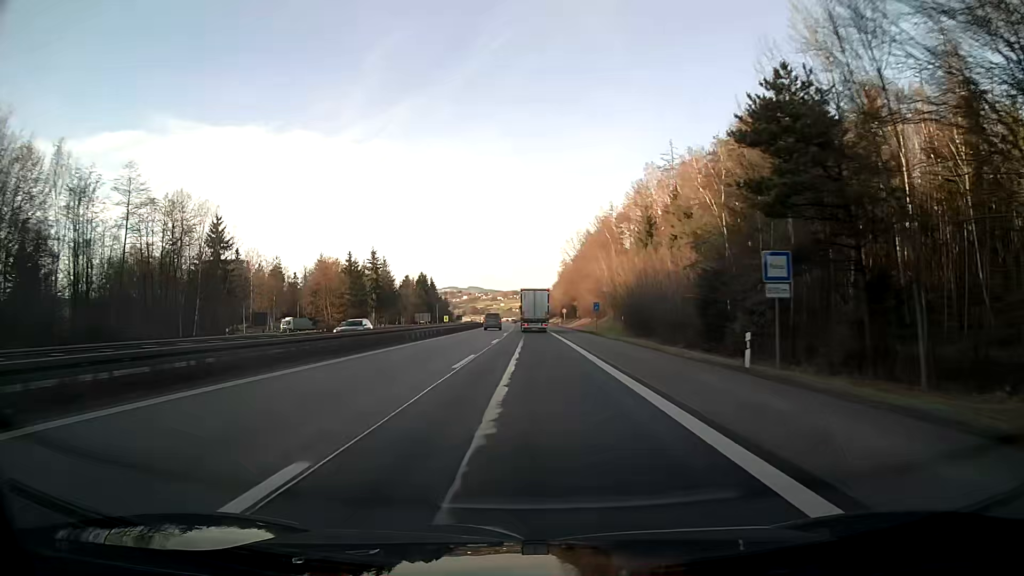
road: motorway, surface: asphalt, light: Day
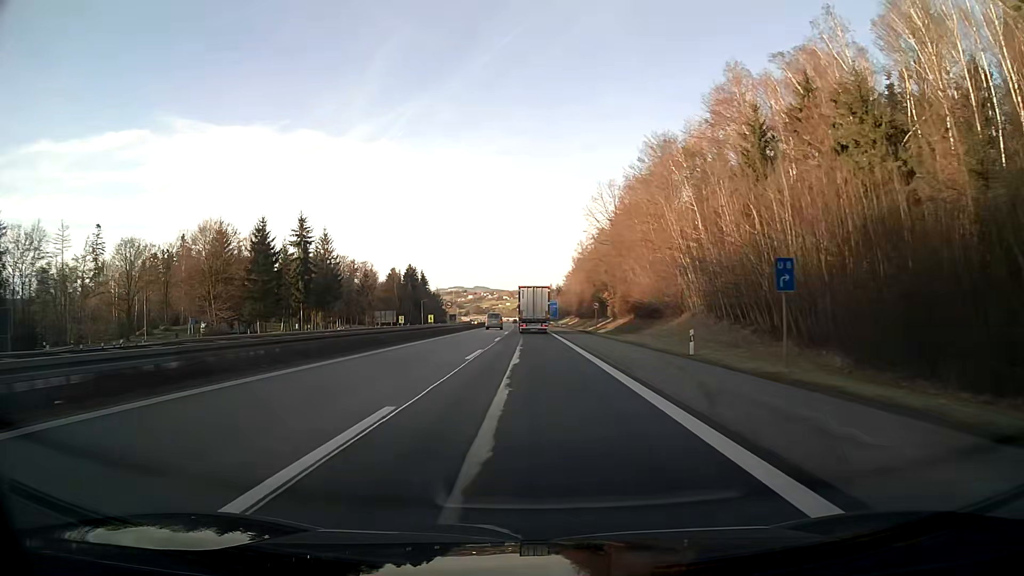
(-0.2, +50.0) m; 0°
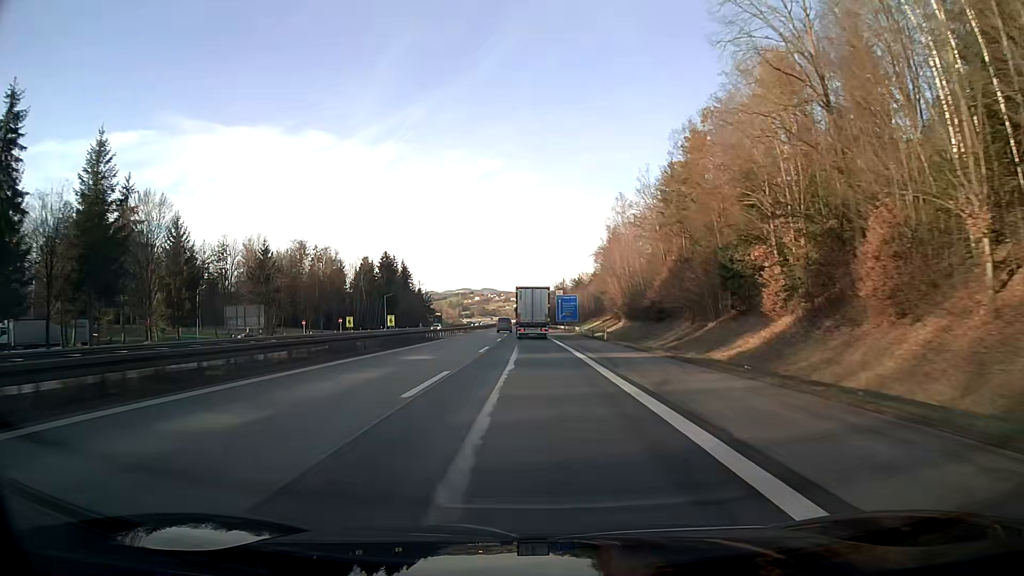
(-0.4, +64.1) m; -1°
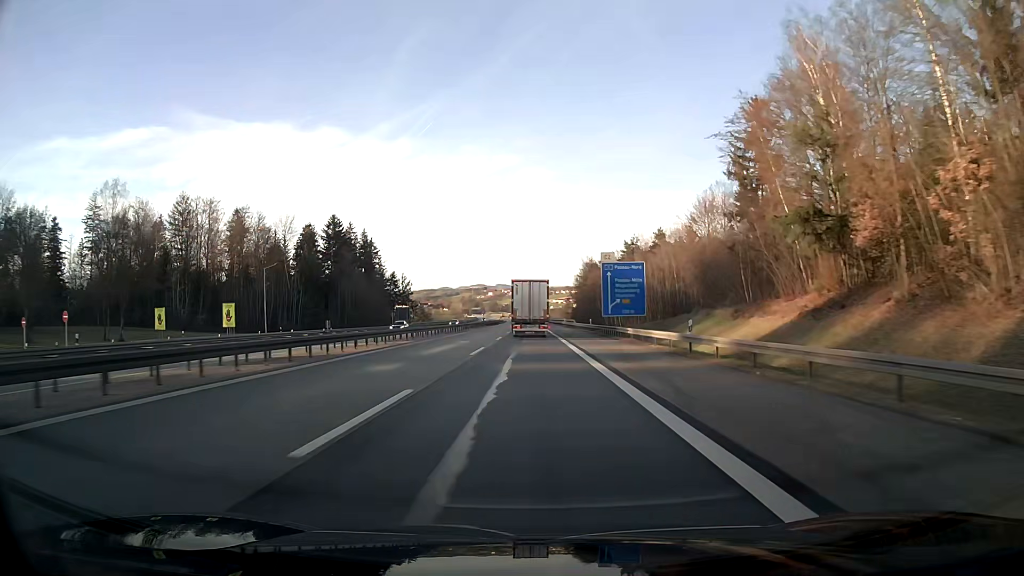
(-0.7, +77.1) m; -1°
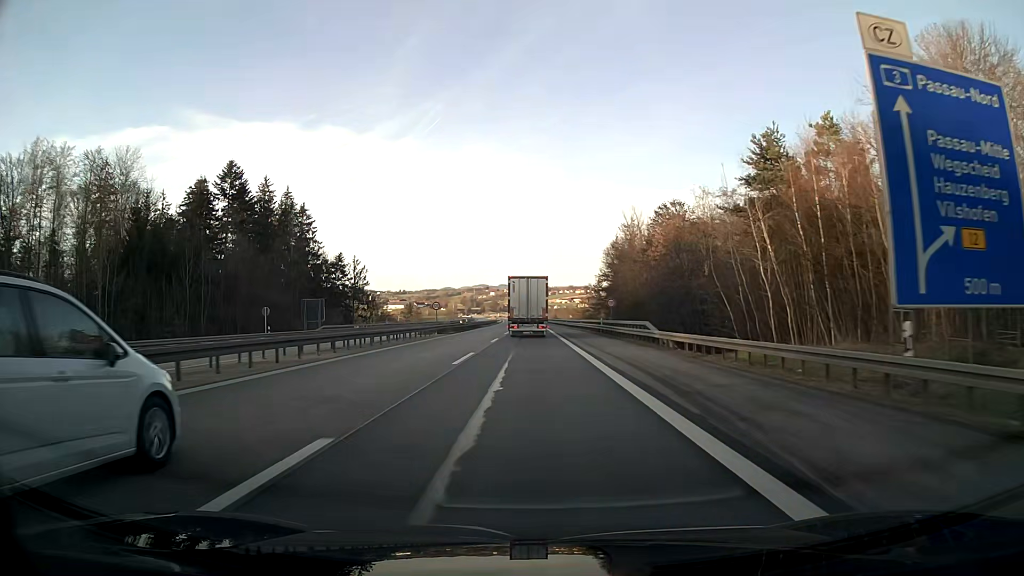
(-0.2, +59.4) m; 0°
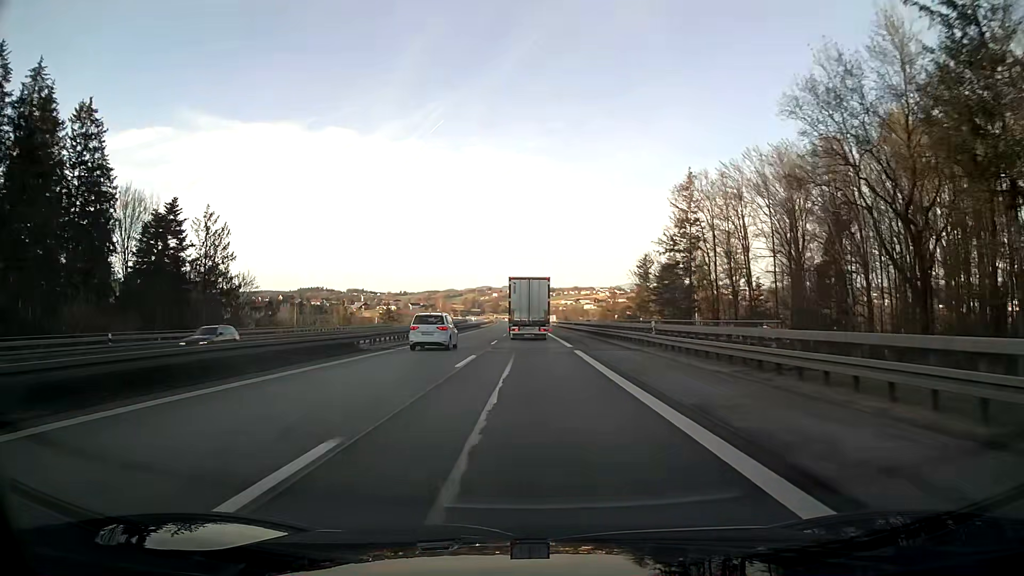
(-0.2, +71.9) m; 0°
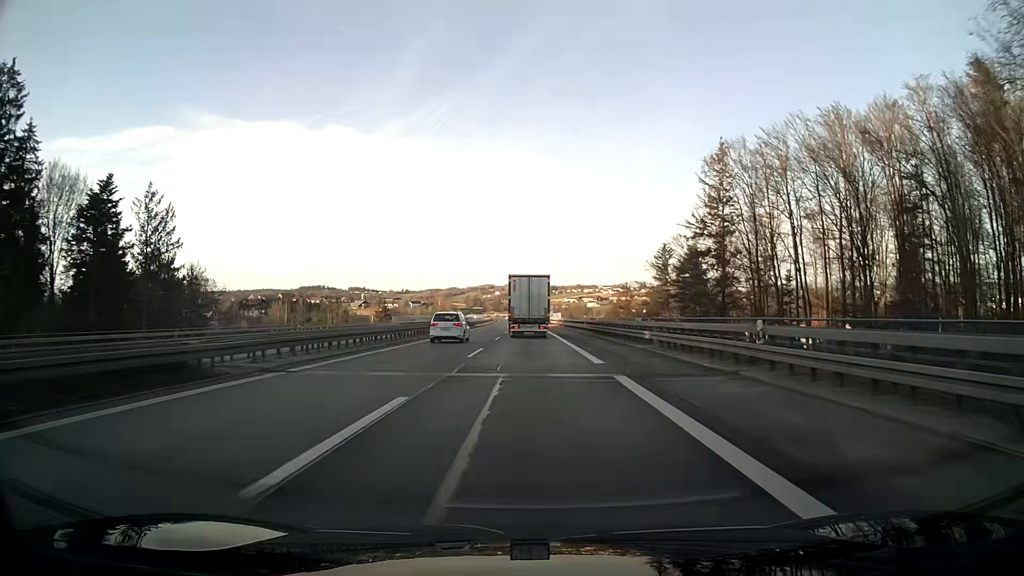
(0.0, +14.3) m; 0°
